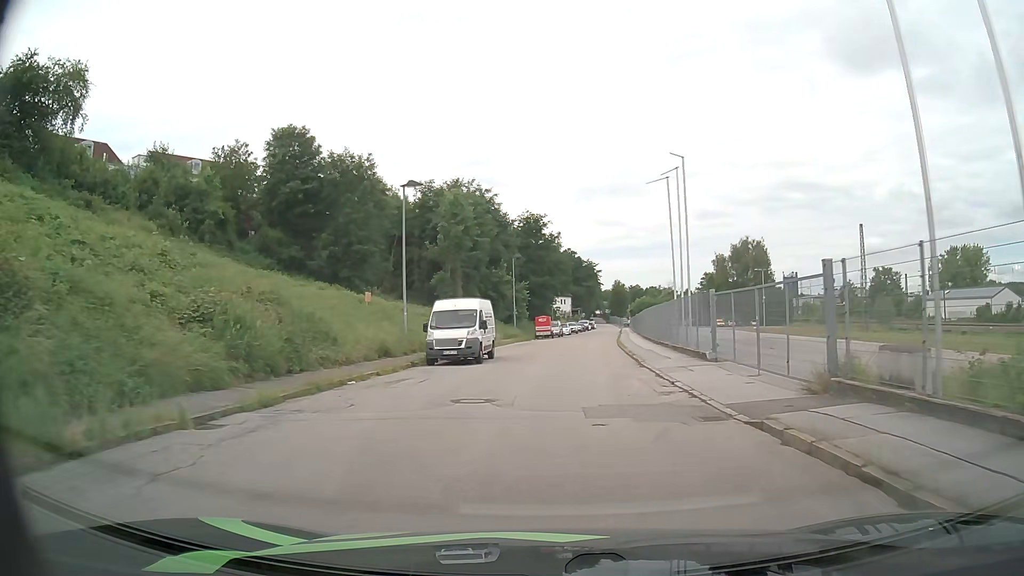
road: residential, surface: asphalt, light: Day
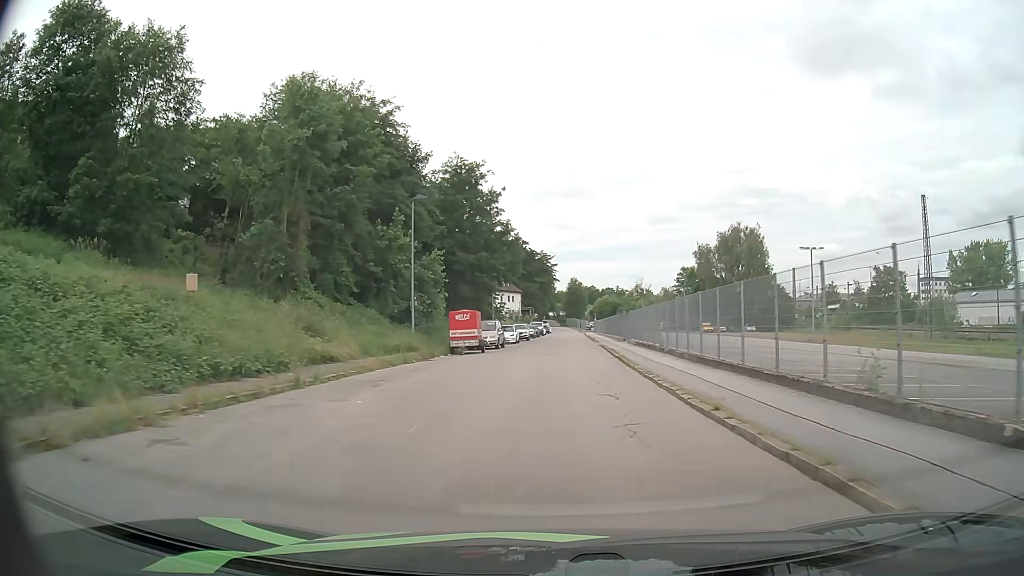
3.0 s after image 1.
(+1.1, +31.1) m; +4°
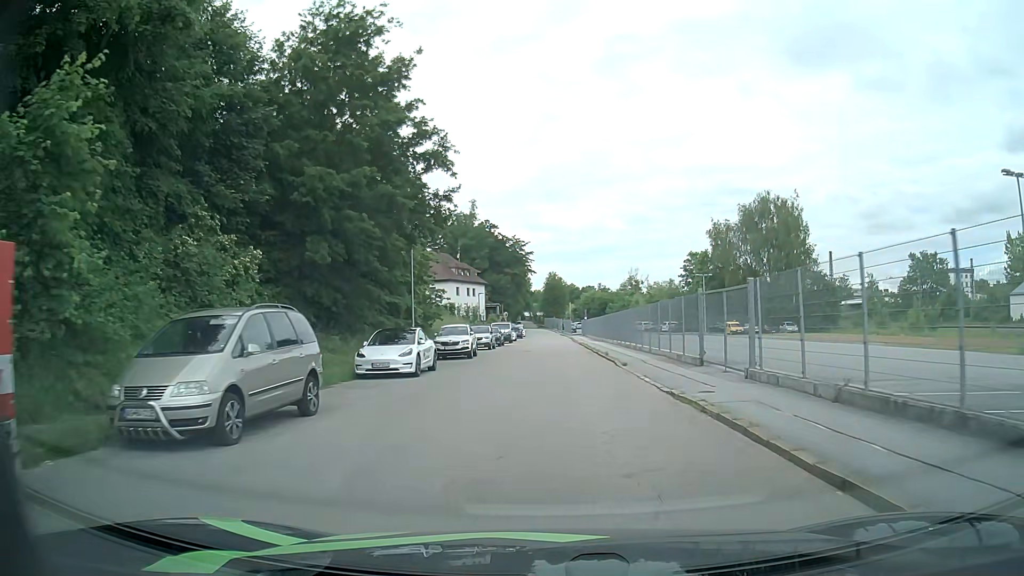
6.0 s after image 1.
(+0.6, +32.0) m; +3°
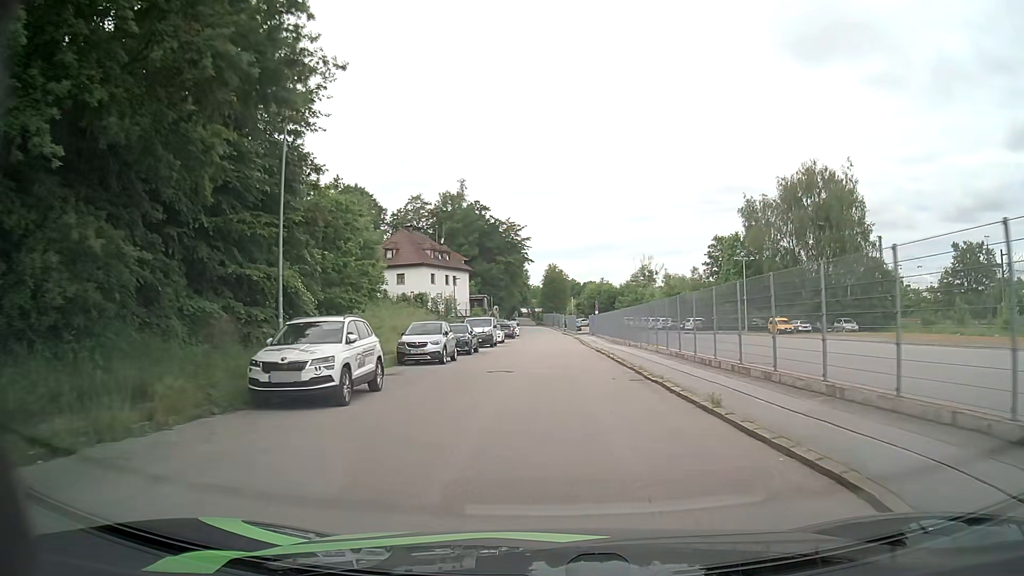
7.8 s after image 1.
(-0.2, +19.5) m; 0°
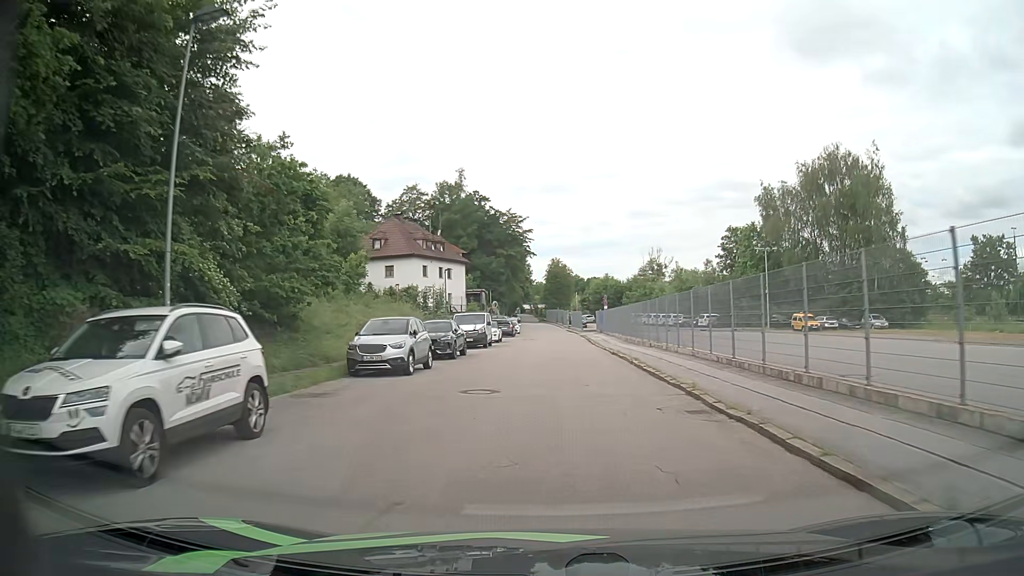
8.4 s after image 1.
(0.0, +6.5) m; 0°
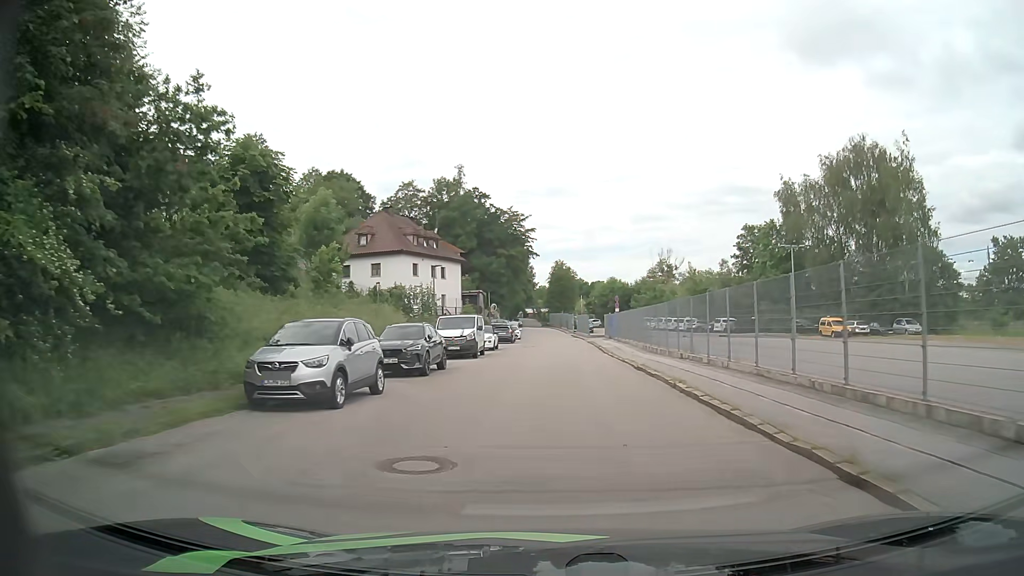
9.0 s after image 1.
(0.0, +6.5) m; -1°
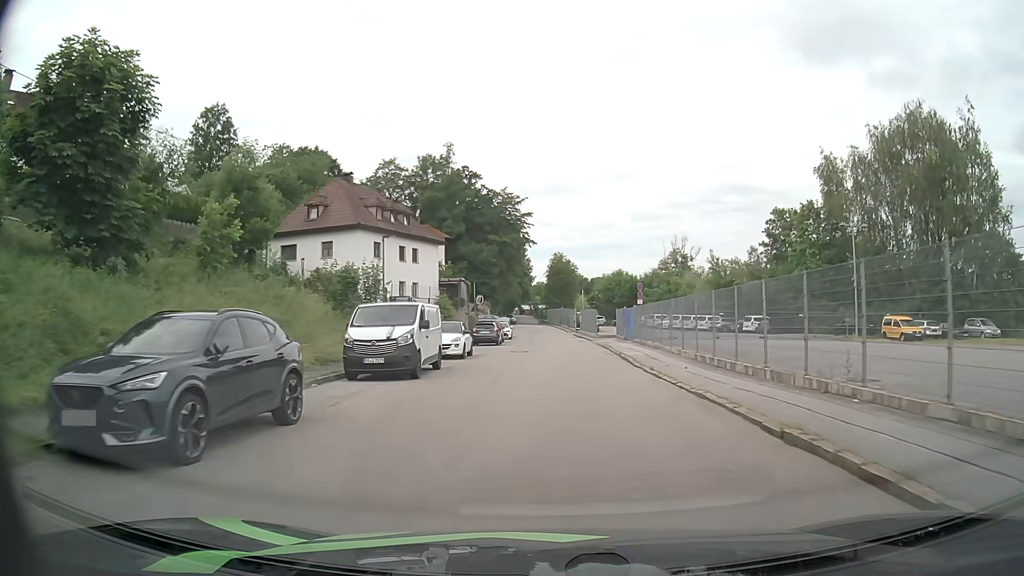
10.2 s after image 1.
(0.0, +13.1) m; 0°
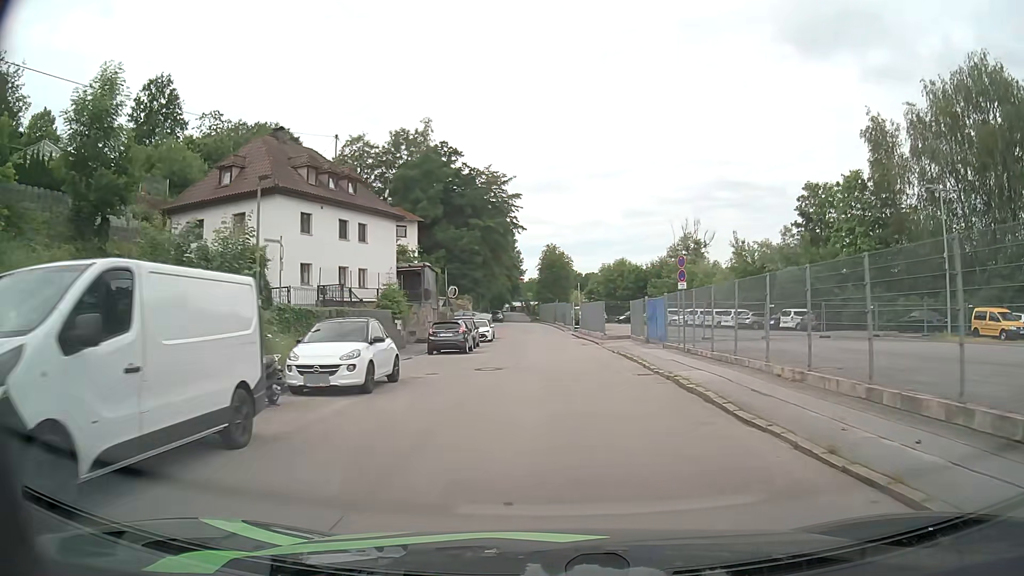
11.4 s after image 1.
(+0.1, +13.0) m; +1°
(0, +10) (0, +20) (0, +30) (0, +40) (-1, +50) (-2, +60) (-2, +70) (-3, +80) (-4, +90) (-5, +100) m
